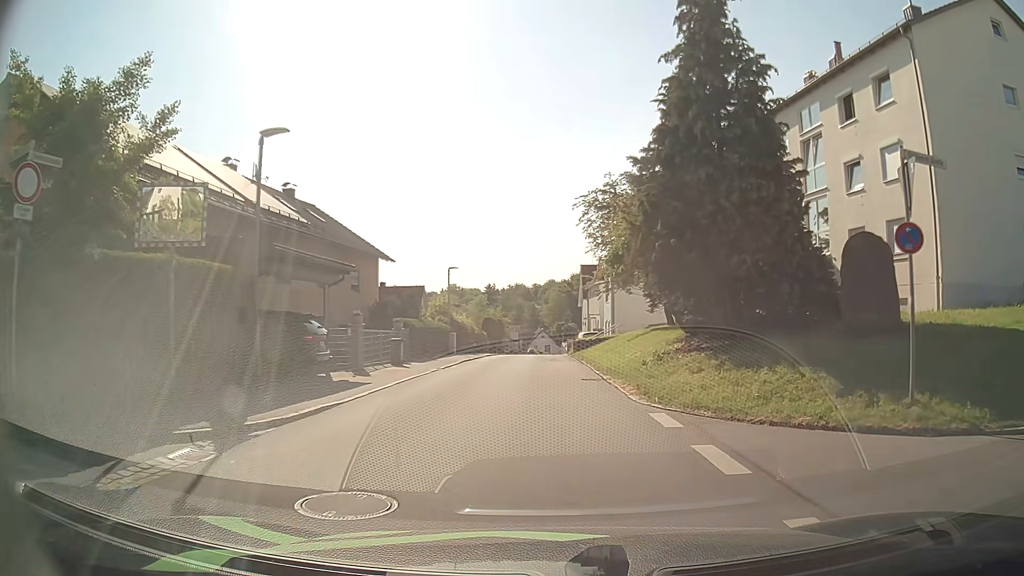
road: residential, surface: asphalt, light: Day
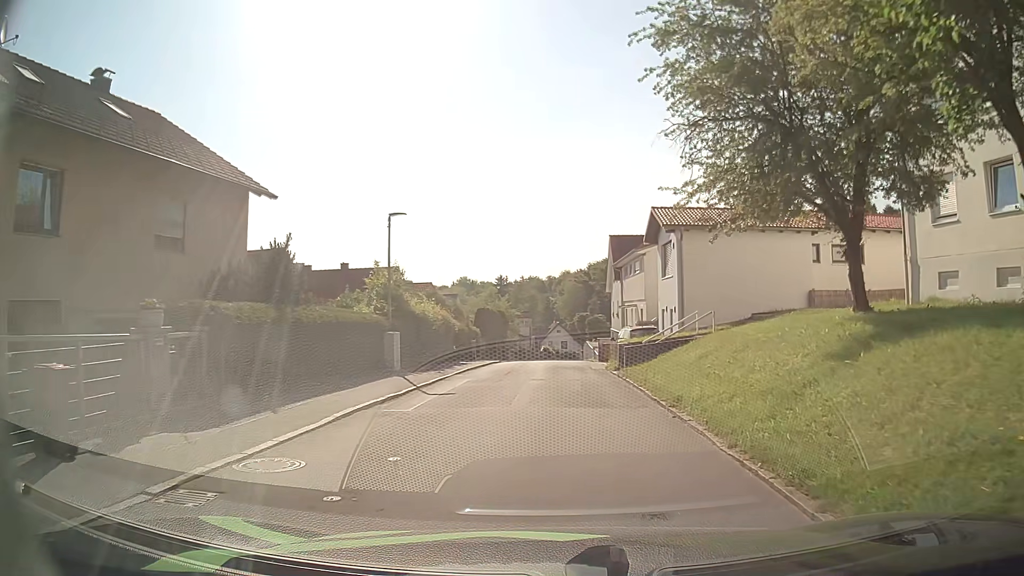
(-0.2, +18.6) m; -2°
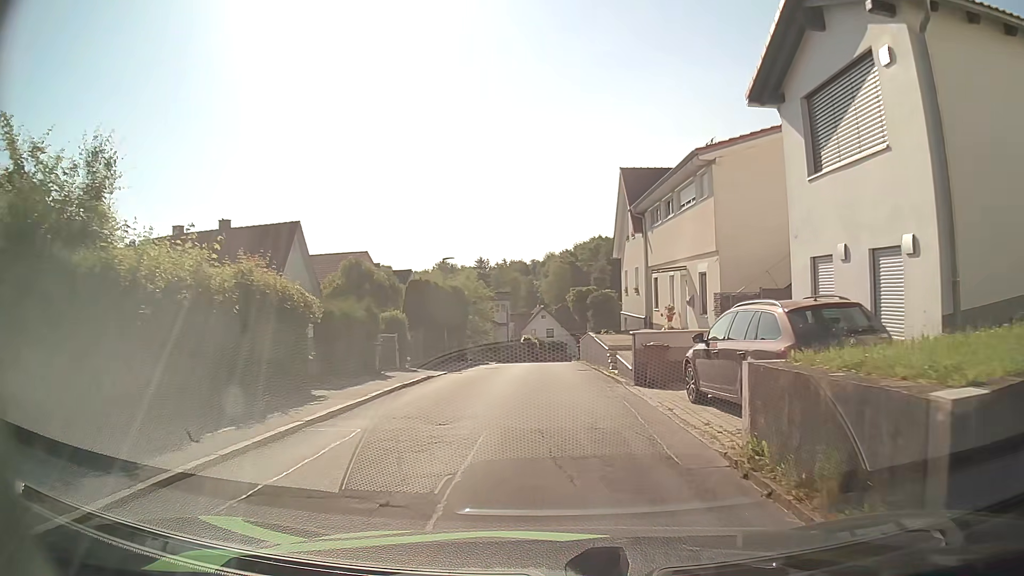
(+0.5, +18.8) m; +2°
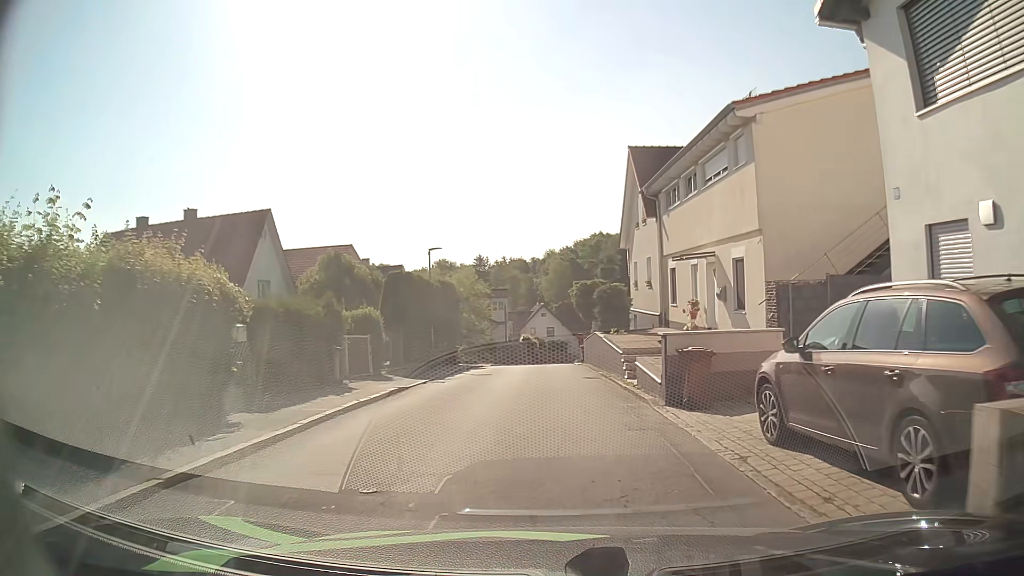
(0.0, +3.9) m; 0°
